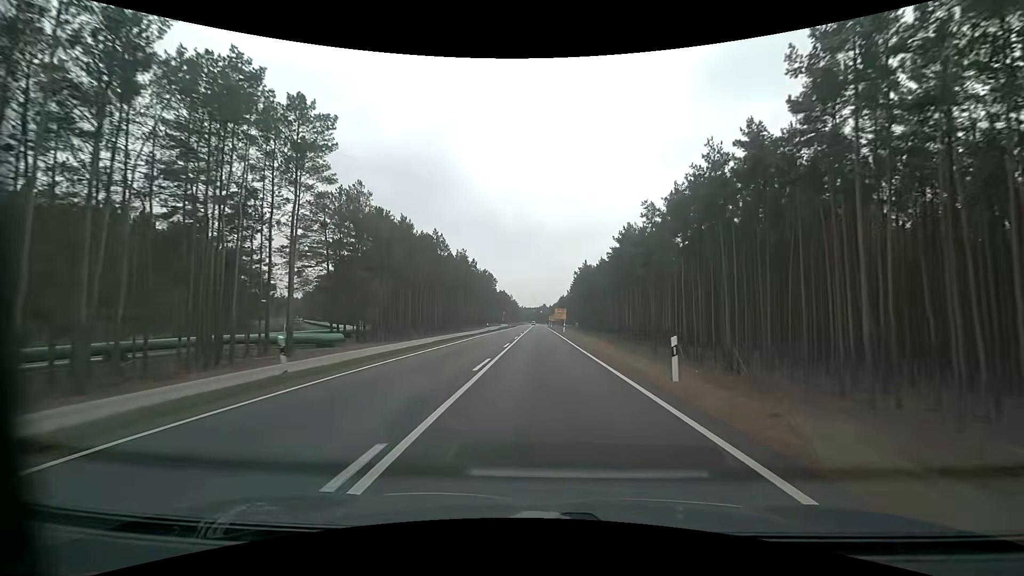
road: primary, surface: asphalt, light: Day
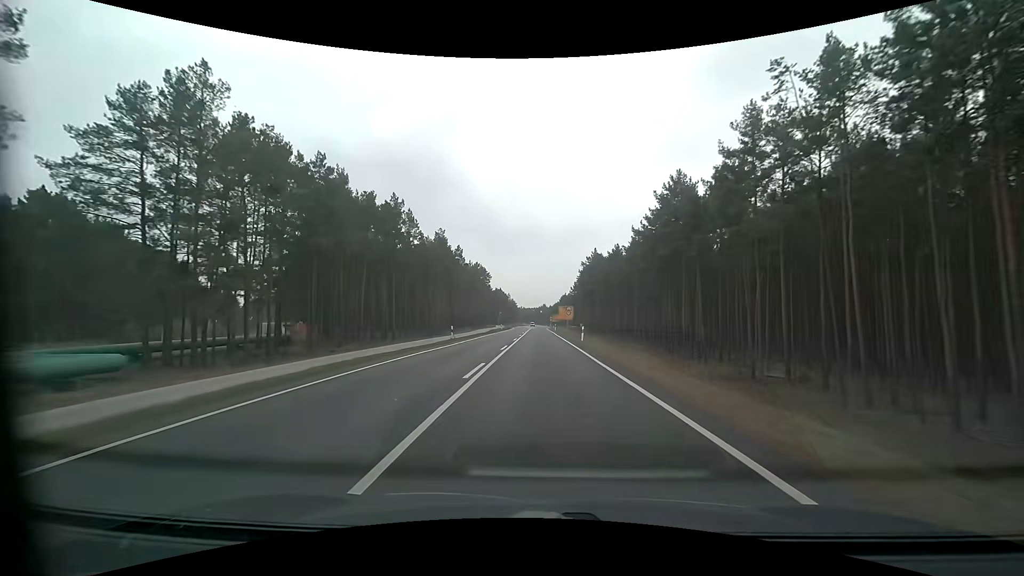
(0.0, +25.4) m; 0°
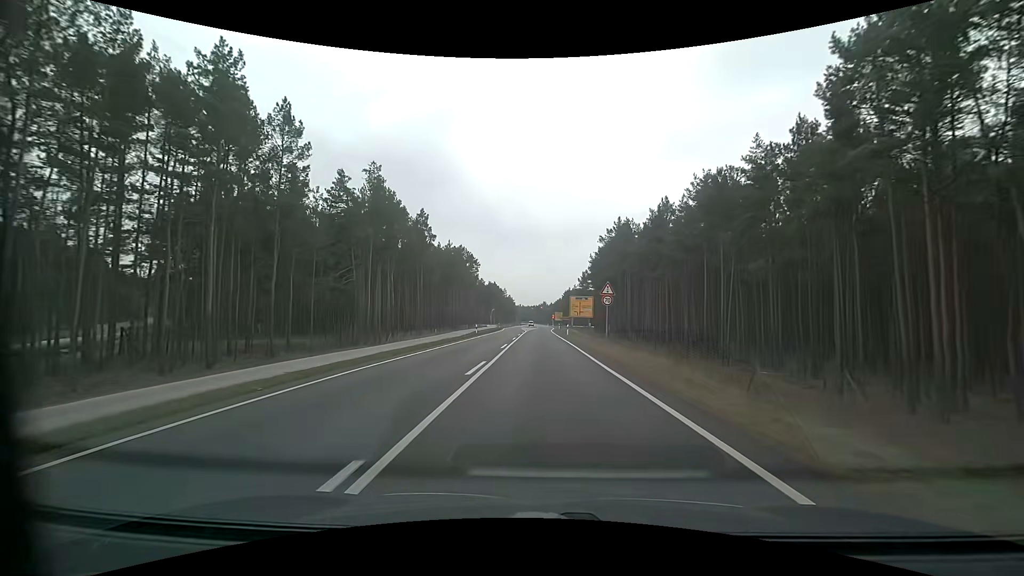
(-0.1, +35.0) m; 0°
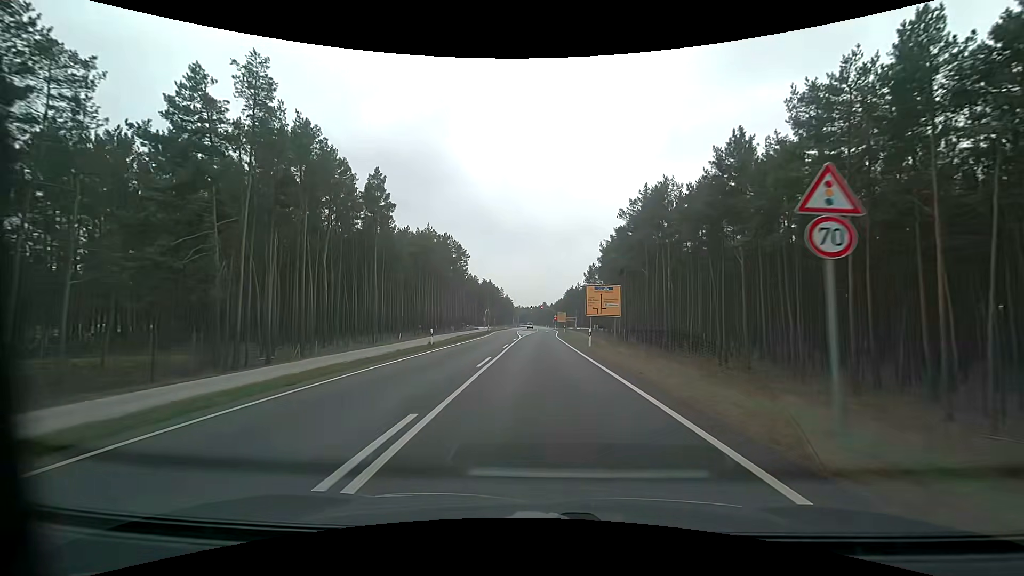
(0.0, +21.3) m; 0°
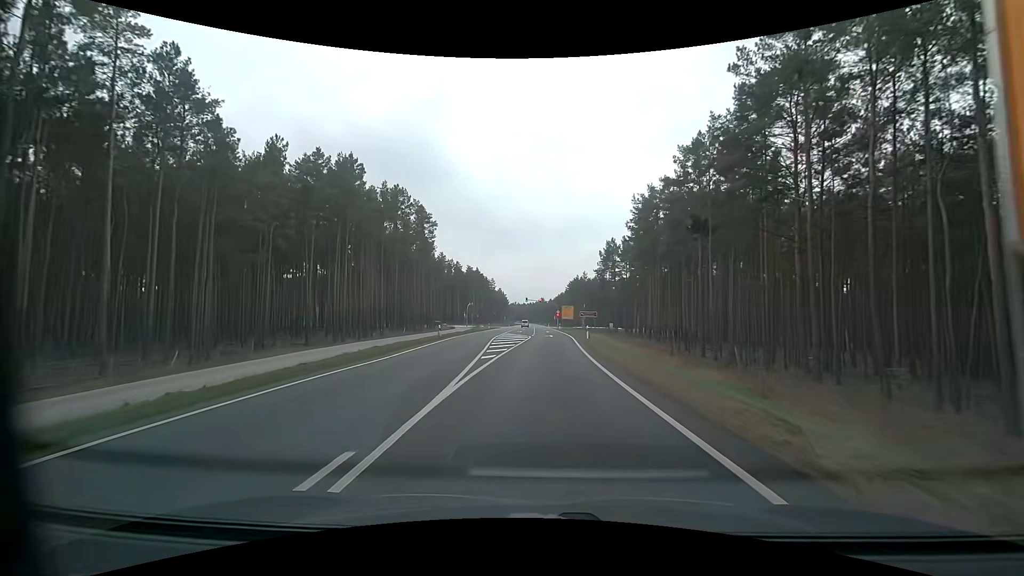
(+0.1, +37.7) m; 0°
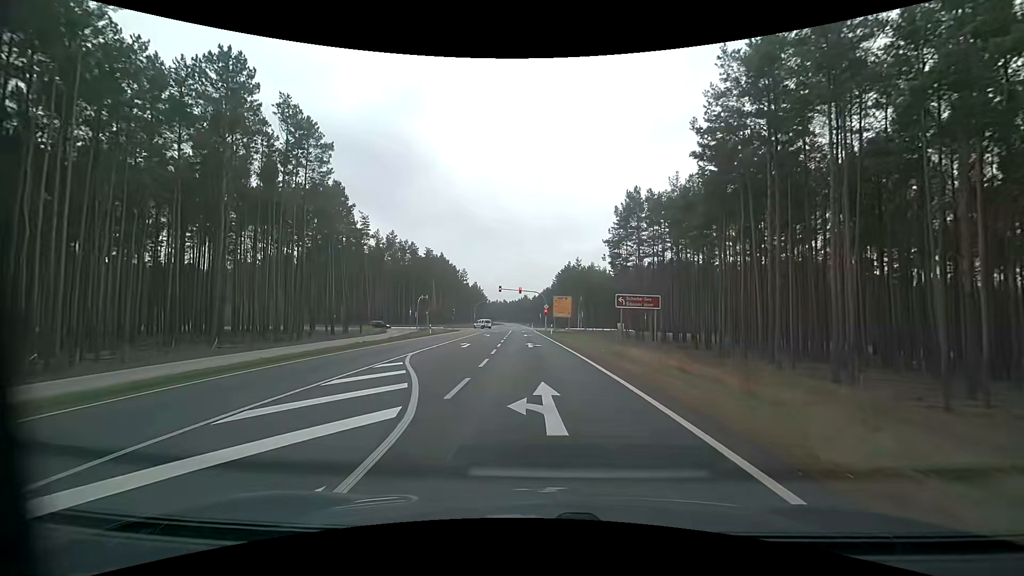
(+0.8, +37.5) m; +2°
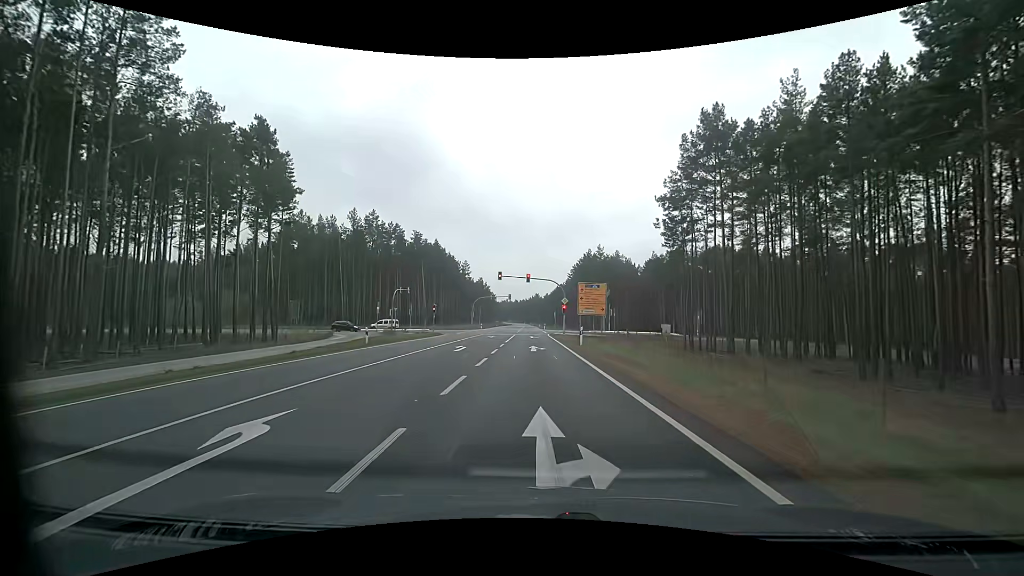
(-0.3, +22.8) m; -1°
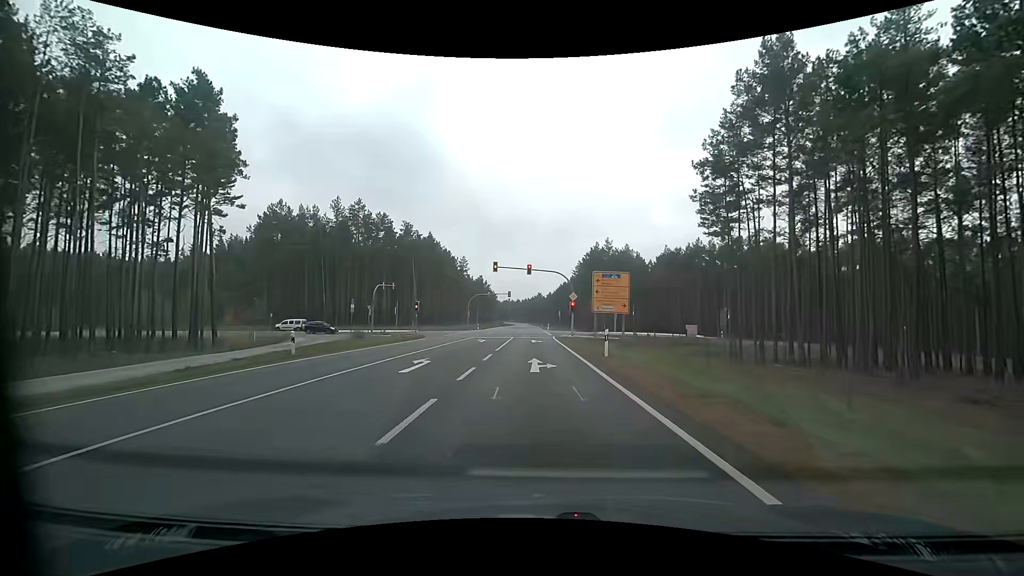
(0.0, +9.3) m; 0°
(0, +10) (0, +20) (0, +30) (0, +40) (0, +50) (+4, +59) (+13, +63) (+23, +63) (+33, +63) (+43, +62) m
